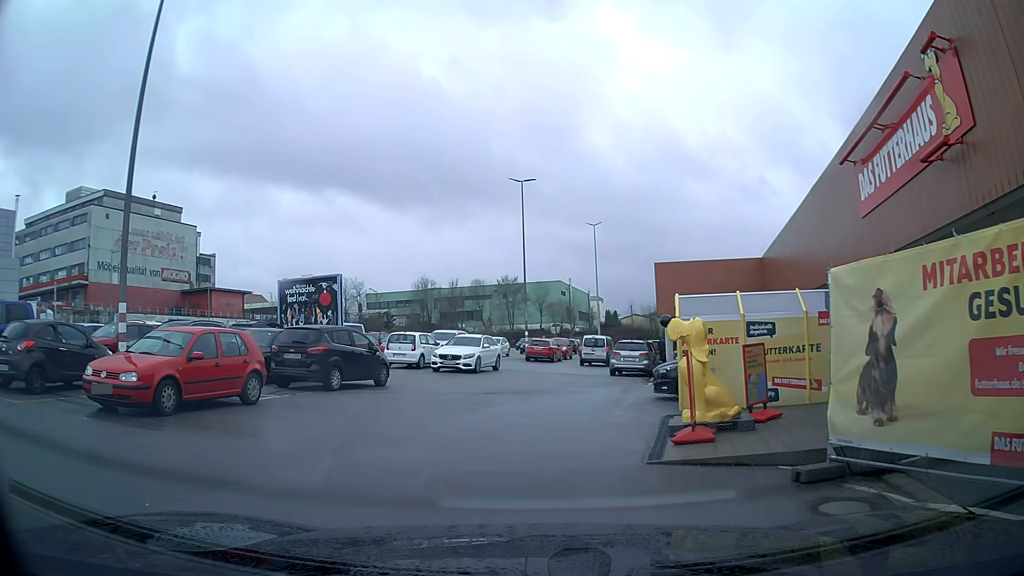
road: service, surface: asphalt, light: Day
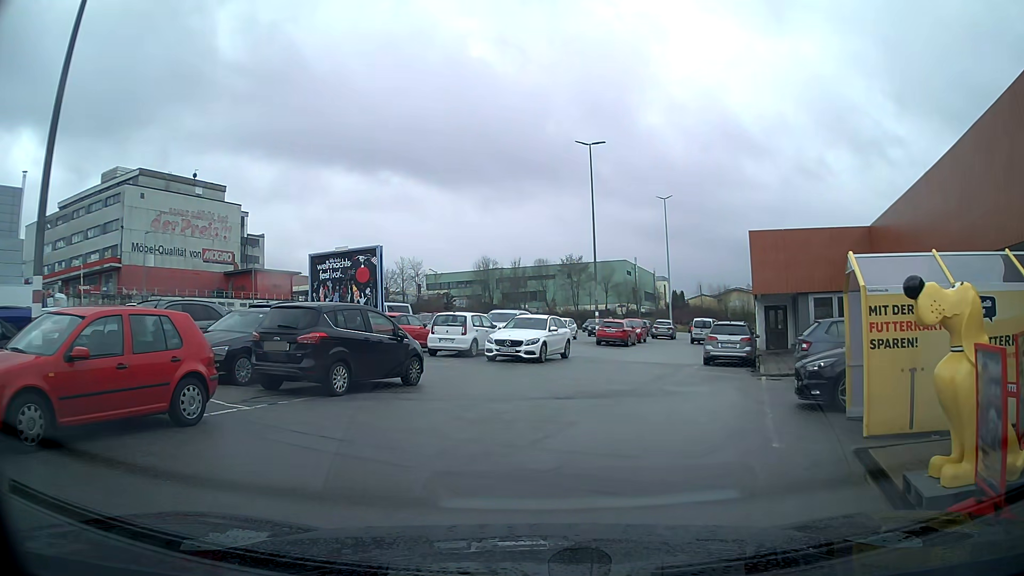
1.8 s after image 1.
(-0.2, +5.0) m; -3°
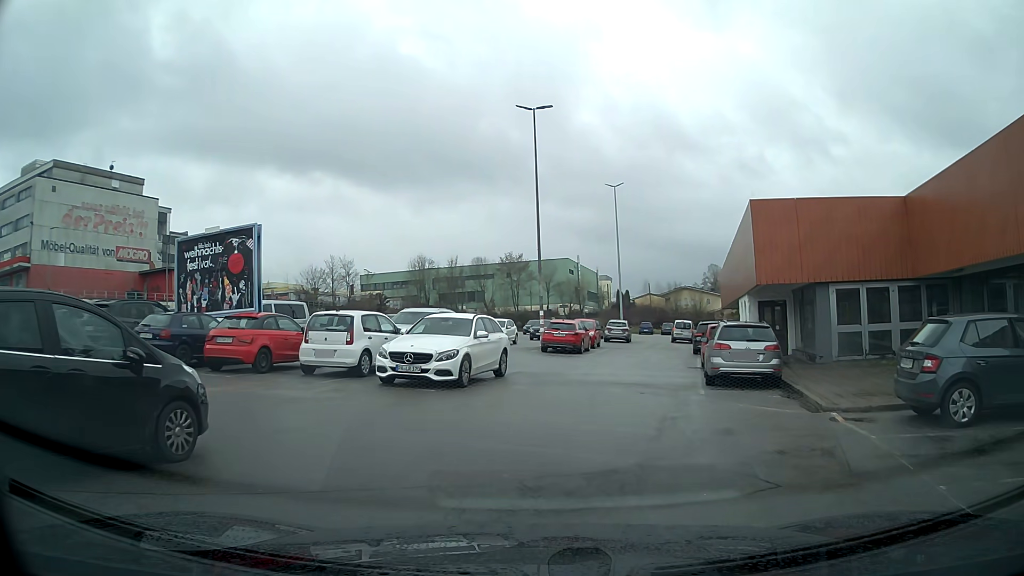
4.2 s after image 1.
(+0.4, +7.4) m; +5°
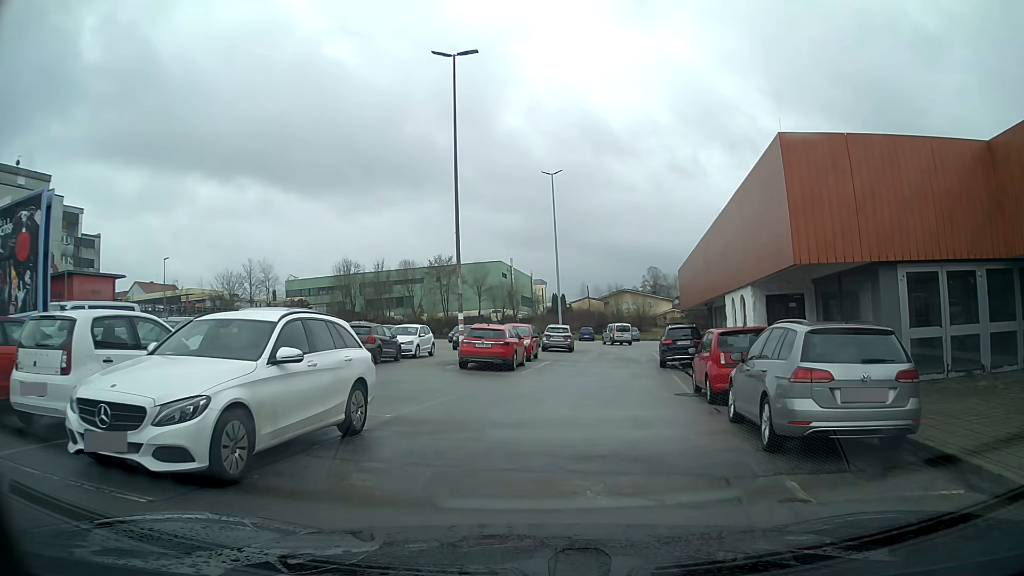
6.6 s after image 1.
(+0.3, +8.0) m; +5°
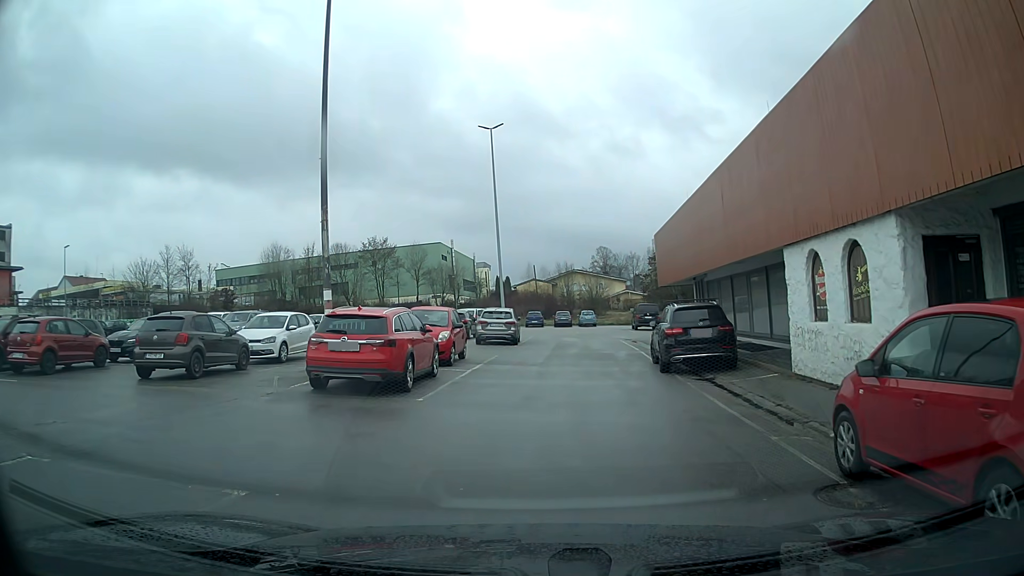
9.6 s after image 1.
(+0.5, +10.2) m; +5°
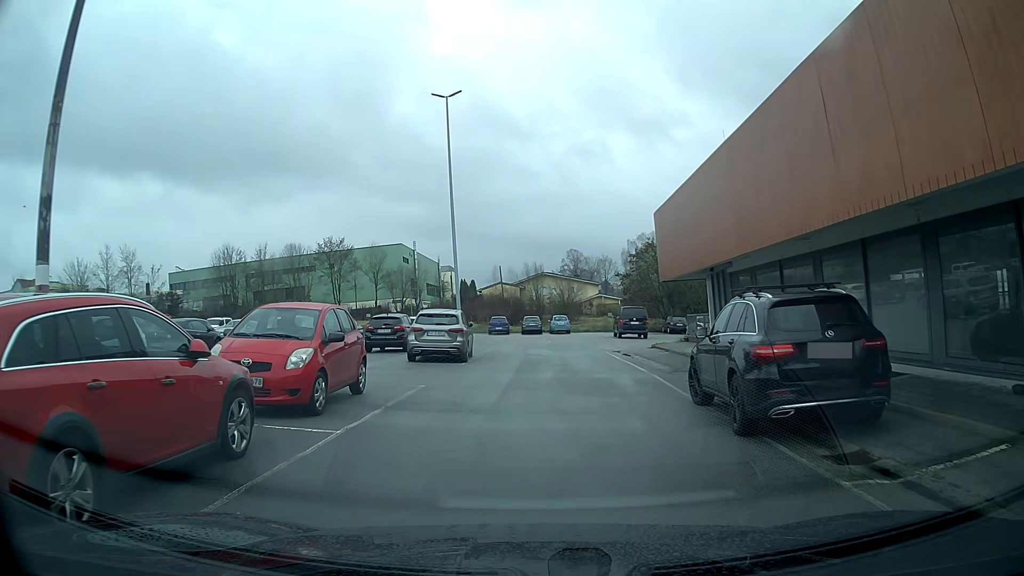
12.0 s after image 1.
(+0.2, +8.6) m; +2°
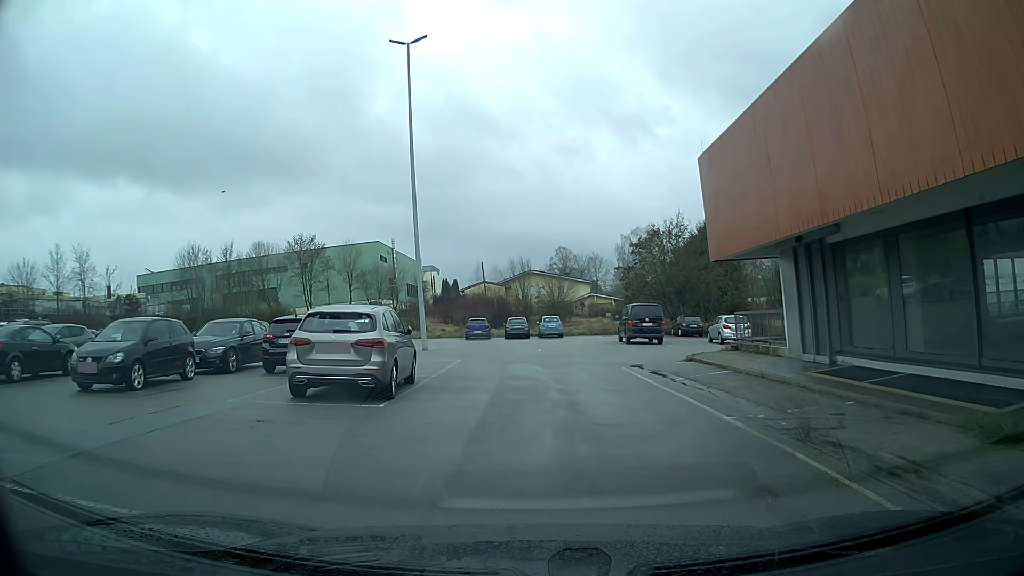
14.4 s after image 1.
(+0.1, +9.0) m; +1°
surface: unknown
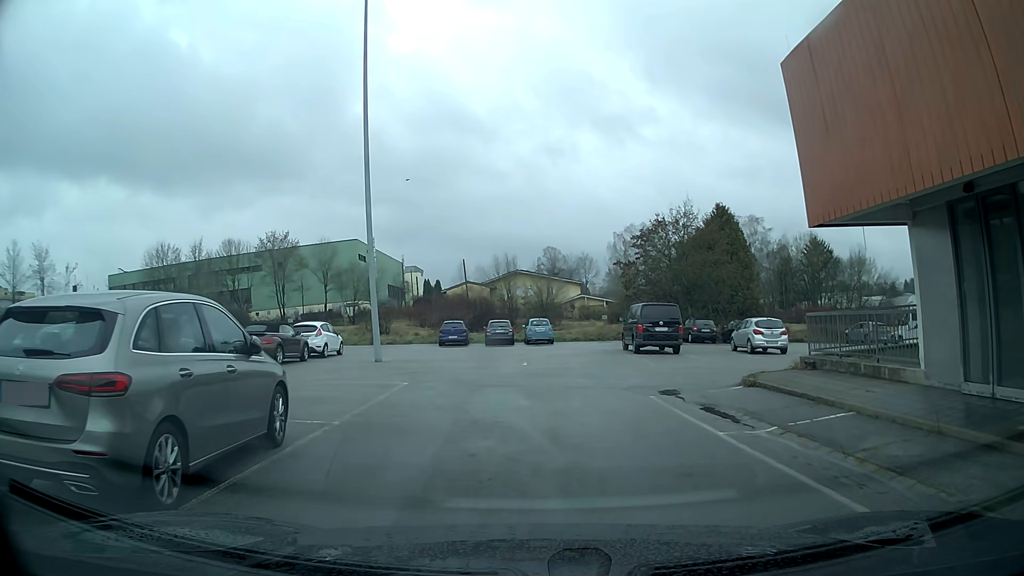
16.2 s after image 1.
(+0.1, +6.9) m; +1°
